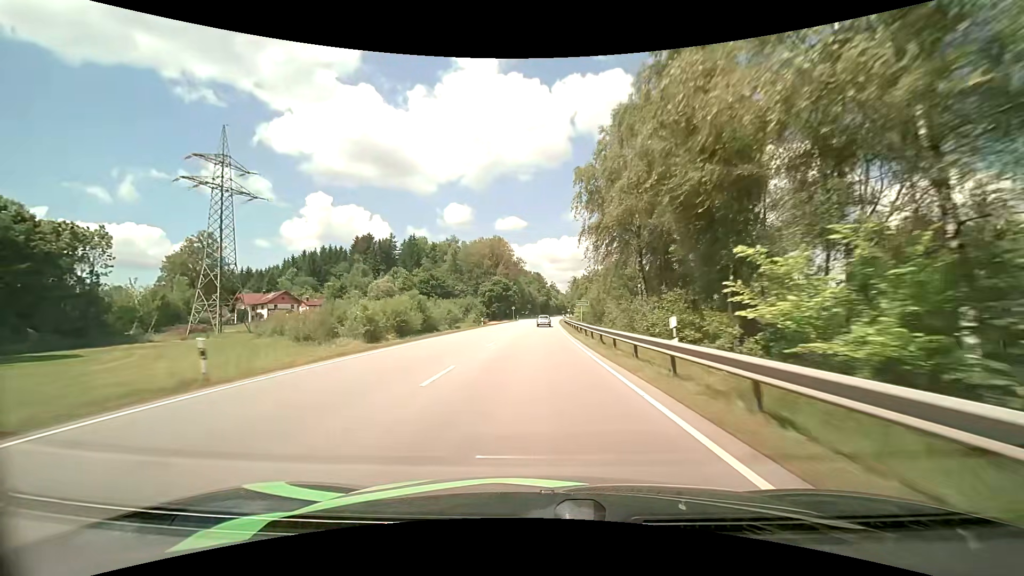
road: primary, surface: asphalt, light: Day
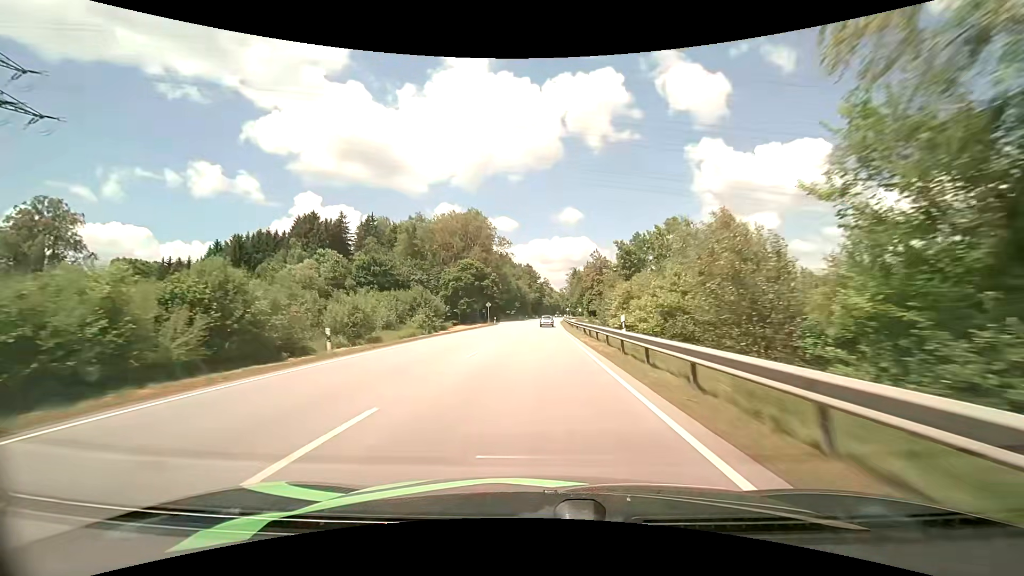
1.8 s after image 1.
(+0.6, +41.9) m; +1°
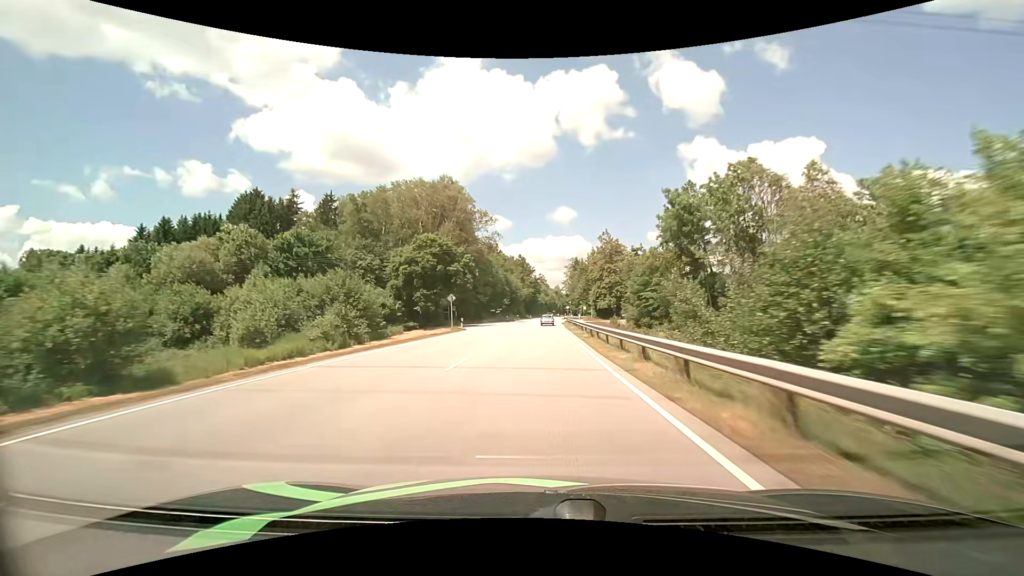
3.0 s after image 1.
(+0.1, +27.3) m; +1°
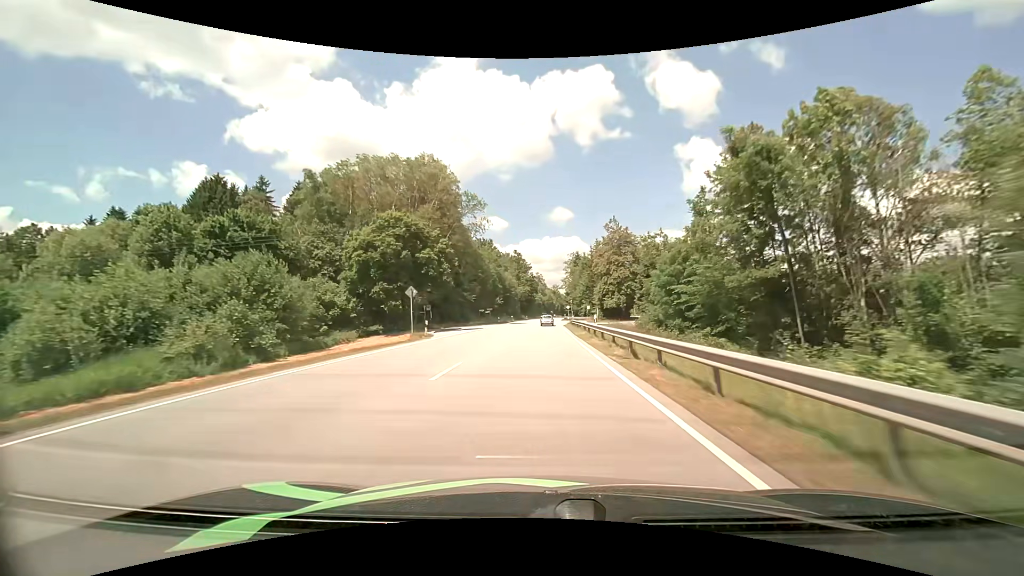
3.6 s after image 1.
(+0.1, +13.6) m; 0°
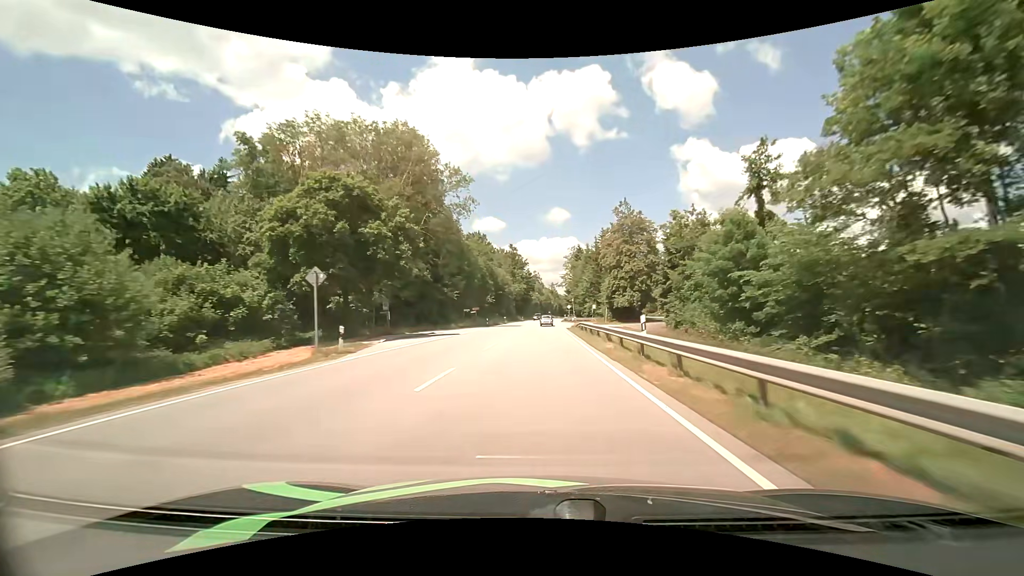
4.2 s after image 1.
(0.0, +13.6) m; 0°
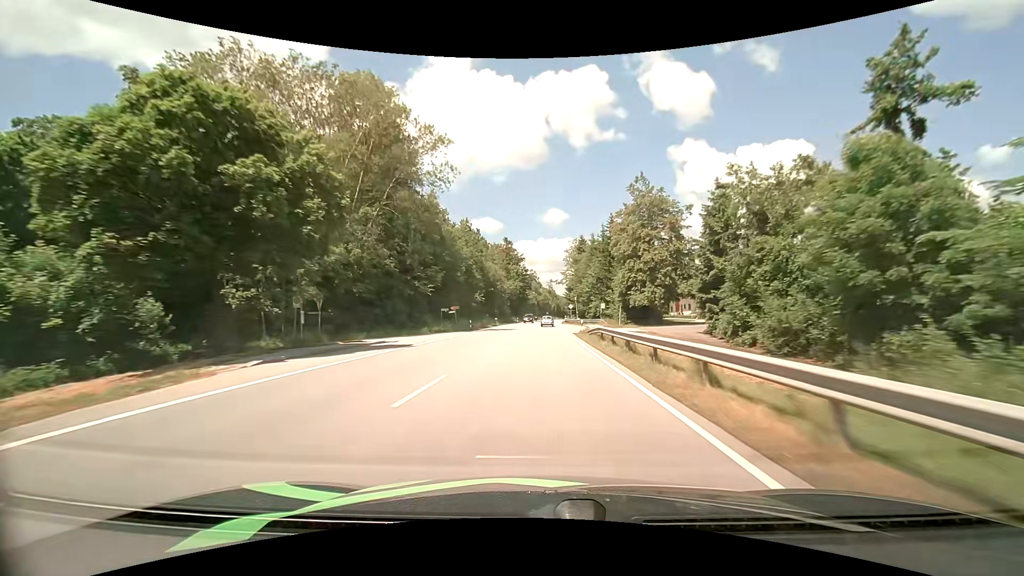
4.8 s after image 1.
(0.0, +13.5) m; 0°
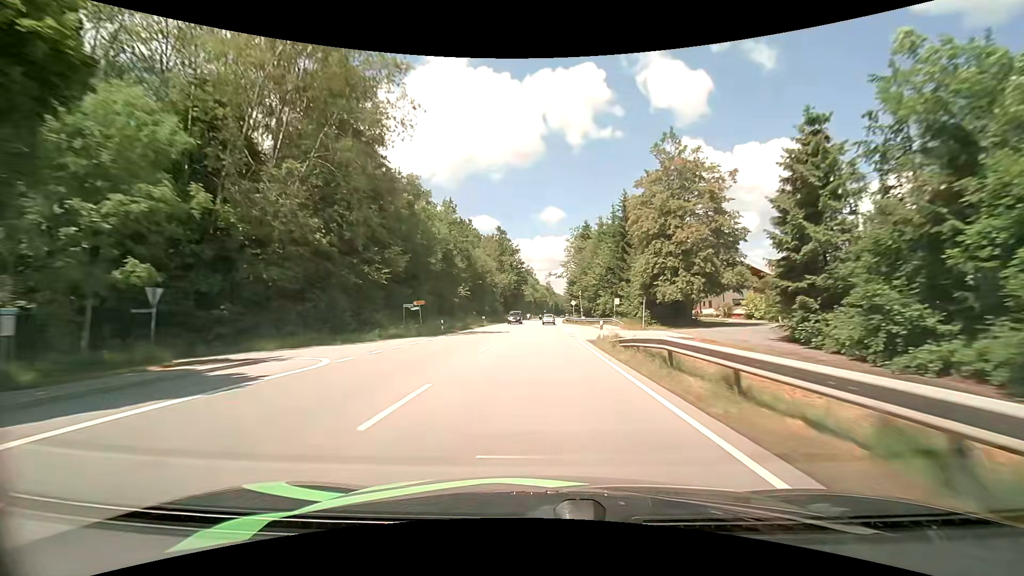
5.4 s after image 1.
(0.0, +13.5) m; 0°
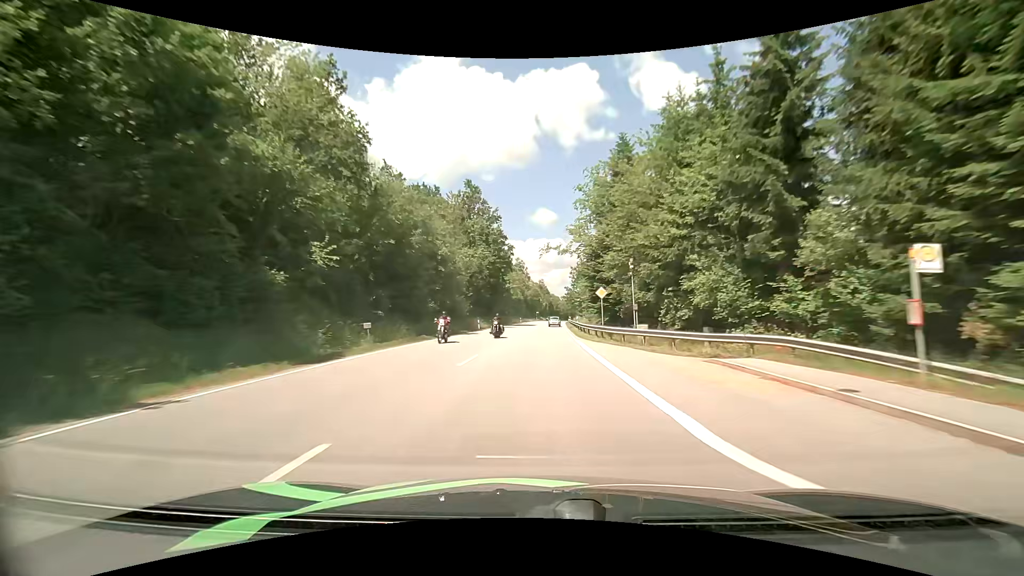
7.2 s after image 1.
(+0.3, +40.4) m; +1°
(0, +10) (0, +20) (0, +30) (0, +40) (+1, +50) (+1, +60) (+1, +70) (+2, +80) (+2, +90) (+3, +100) m
